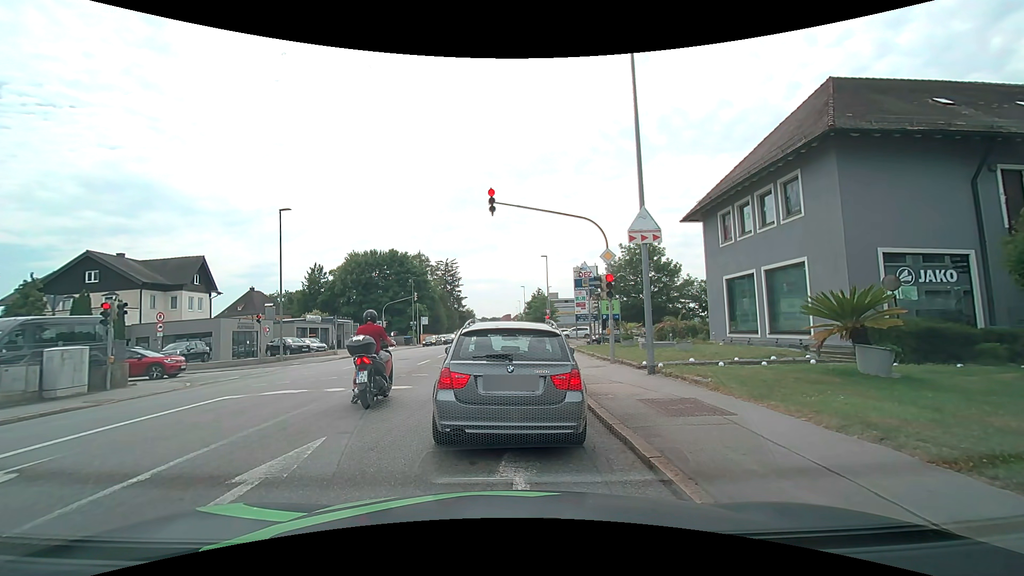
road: tertiary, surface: asphalt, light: Day
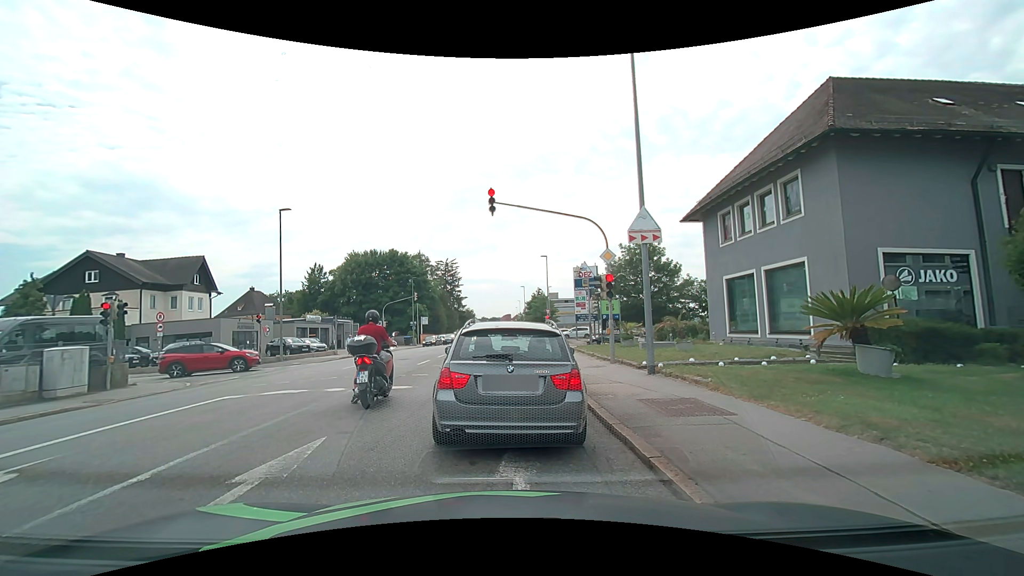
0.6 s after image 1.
(0.0, 0.0) m; 0°
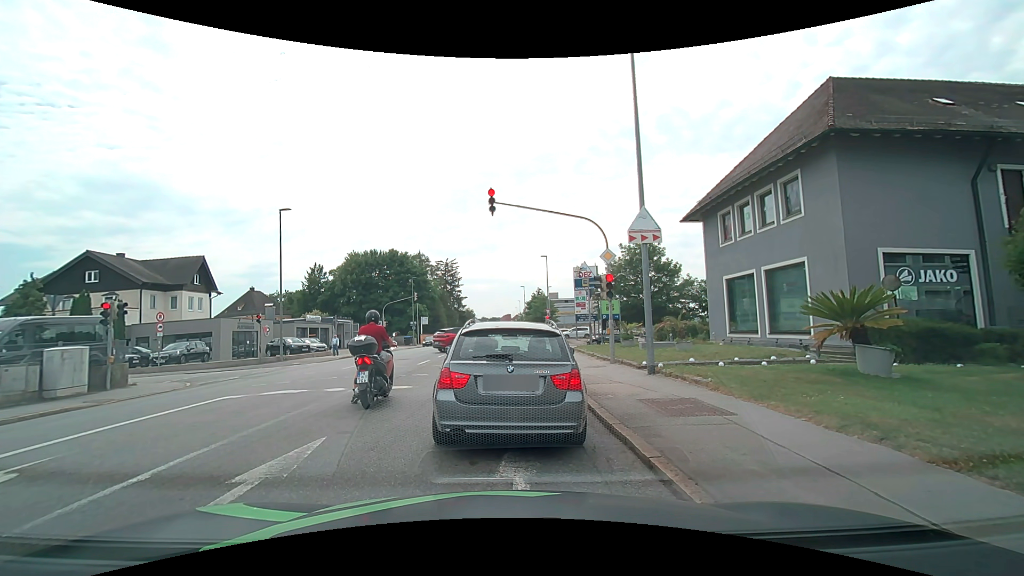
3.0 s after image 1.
(0.0, 0.0) m; 0°
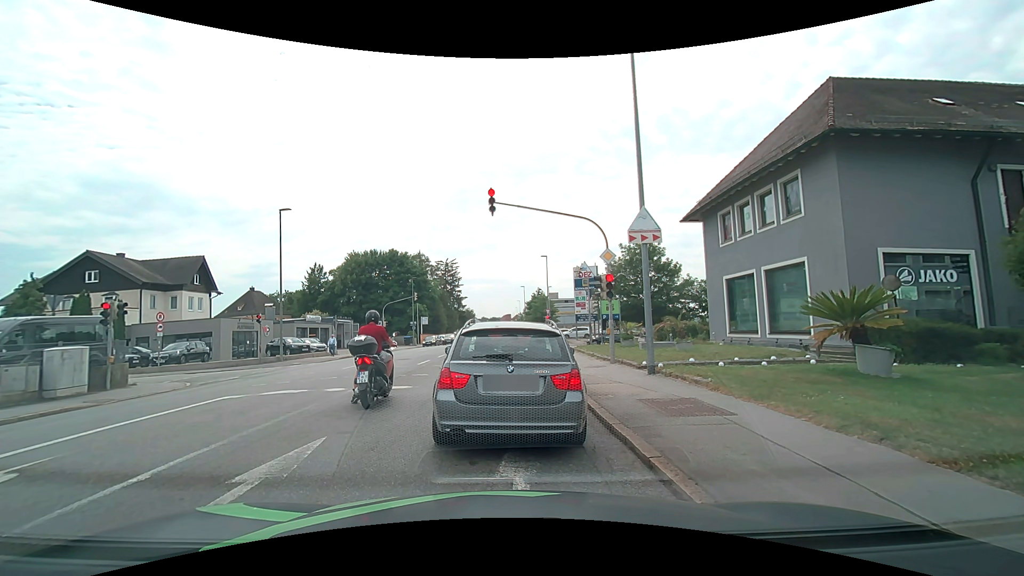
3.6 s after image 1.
(0.0, 0.0) m; 0°
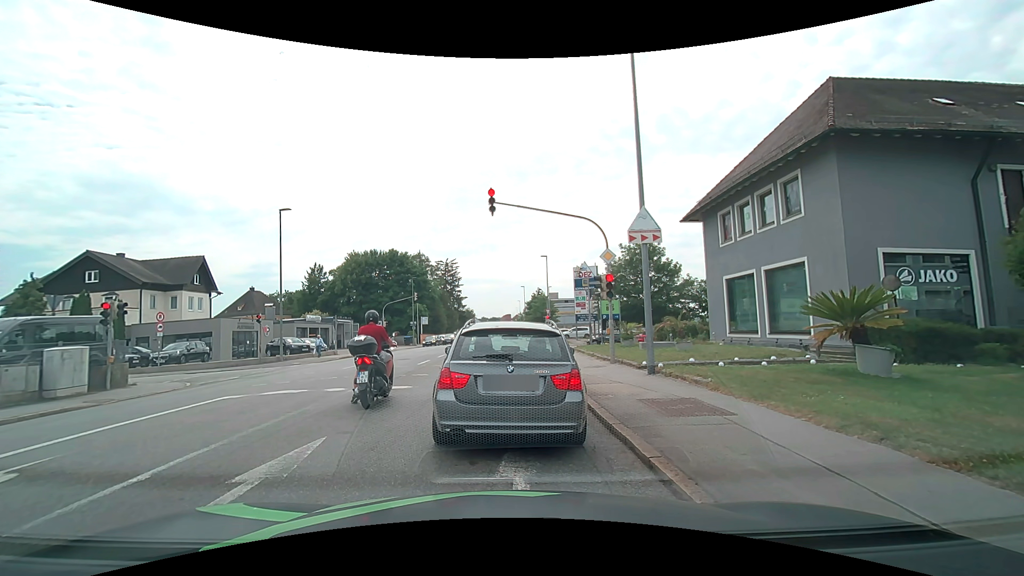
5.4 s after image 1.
(0.0, 0.0) m; 0°
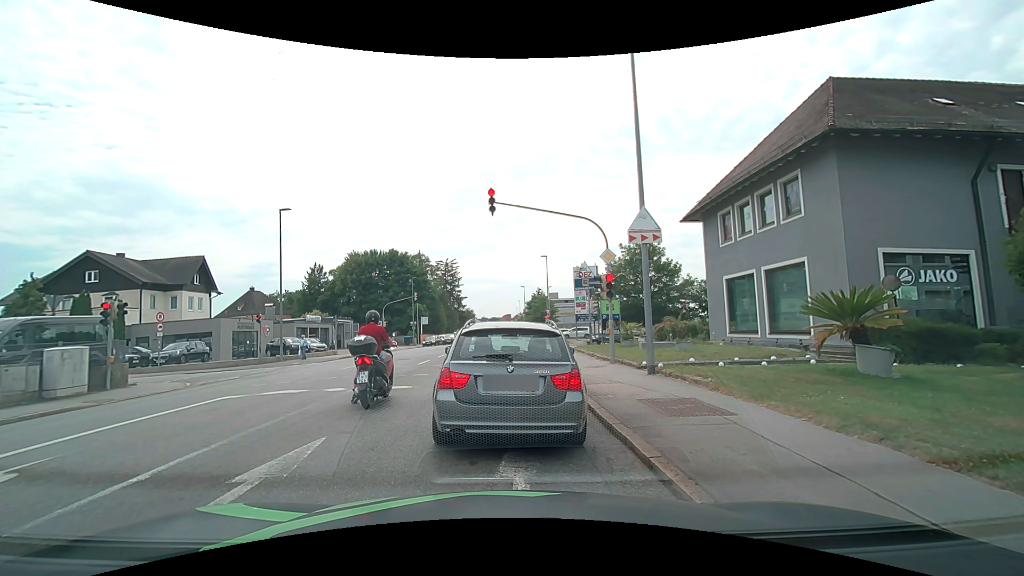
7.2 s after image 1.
(0.0, 0.0) m; 0°
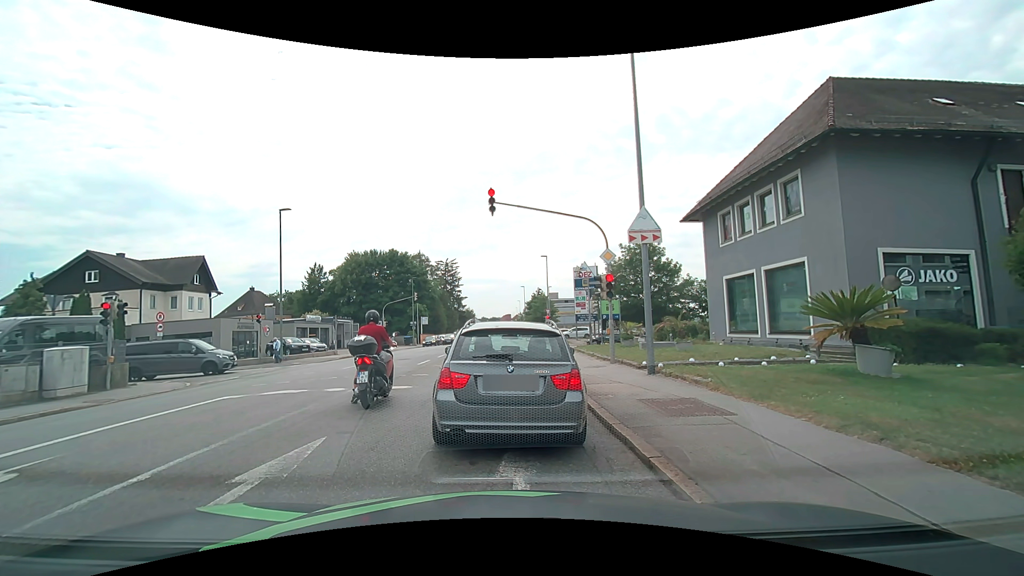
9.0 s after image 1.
(0.0, 0.0) m; 0°
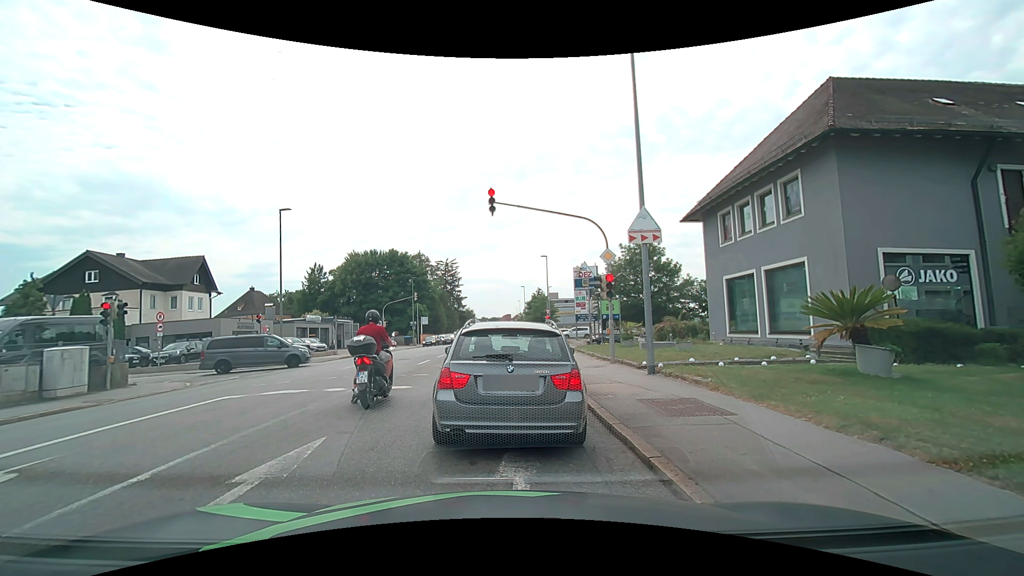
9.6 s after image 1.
(0.0, 0.0) m; 0°
(0, +10) (0, +20) (0, +30) (0, +40) (+1, +50) (+1, +60) (+1, +70) (+1, +80) (+1, +90) (+1, +100) m
